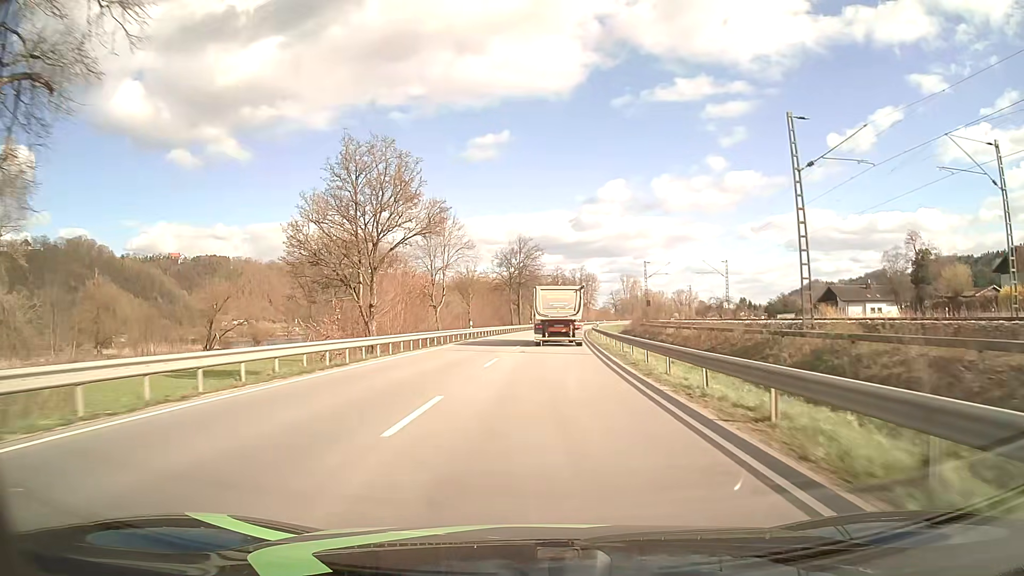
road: primary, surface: asphalt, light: Day
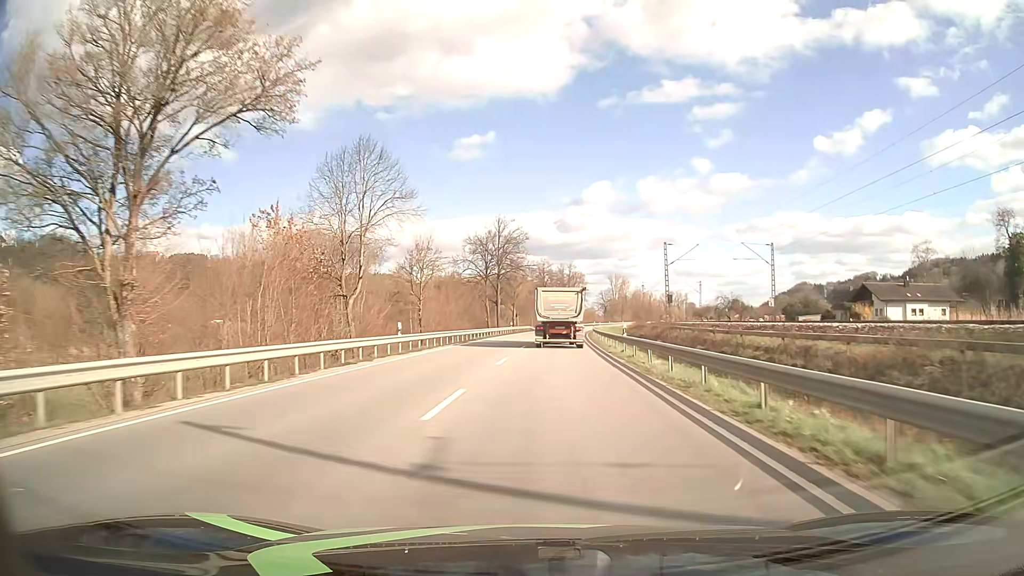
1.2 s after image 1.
(+0.3, +23.1) m; +1°
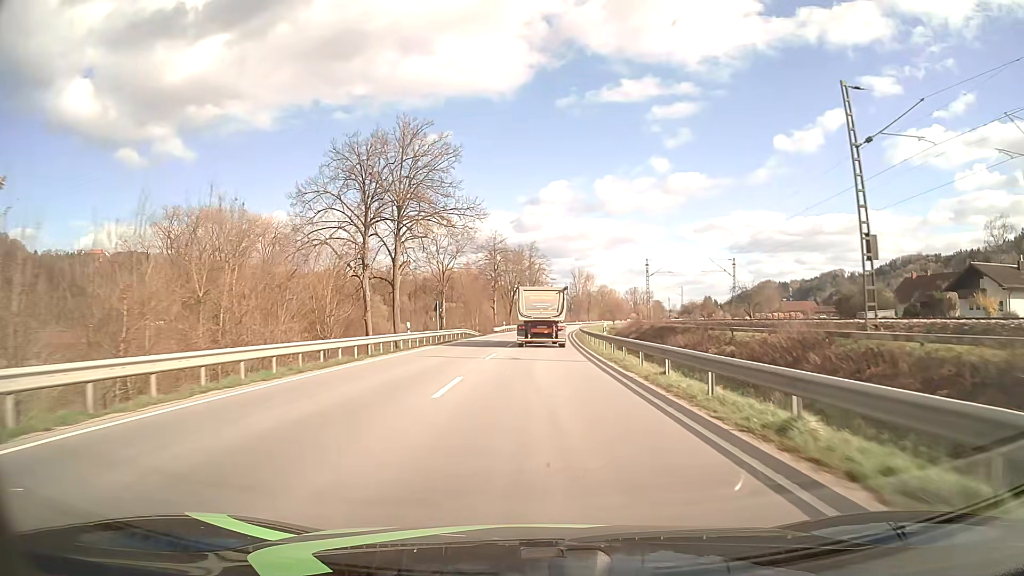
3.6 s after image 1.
(+1.5, +46.4) m; +4°
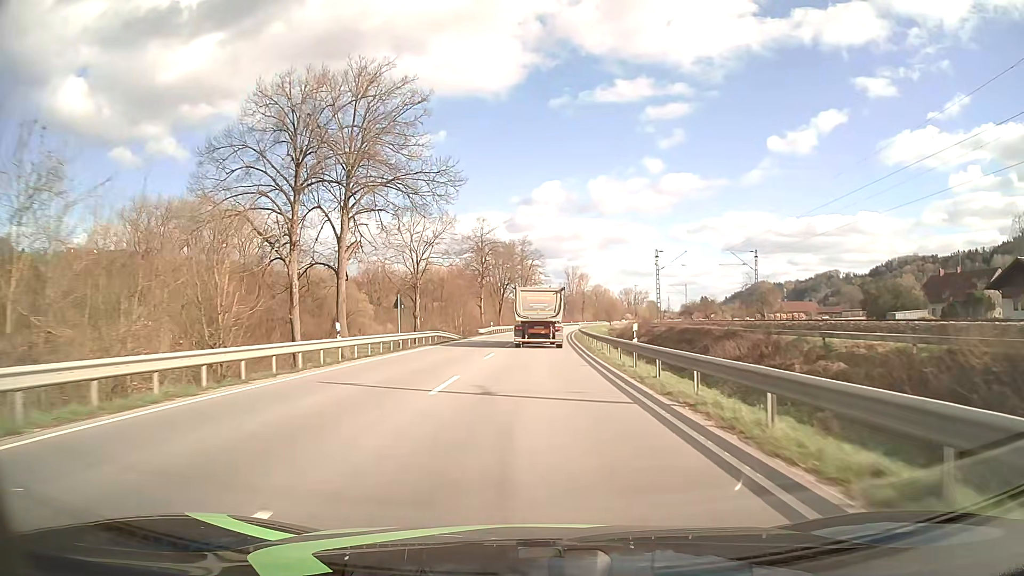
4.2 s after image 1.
(+0.1, +11.6) m; +1°
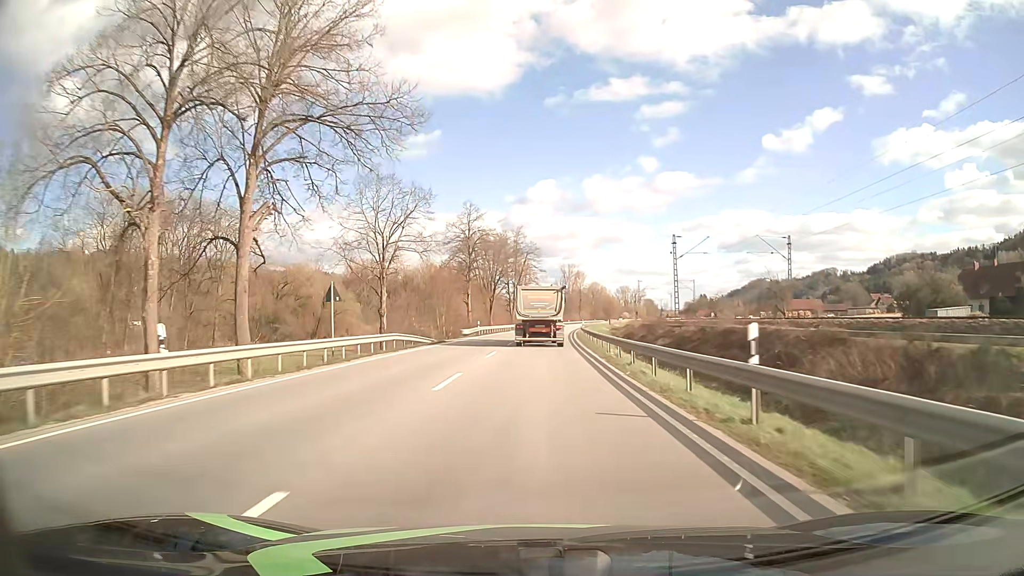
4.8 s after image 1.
(0.0, +11.6) m; 0°
